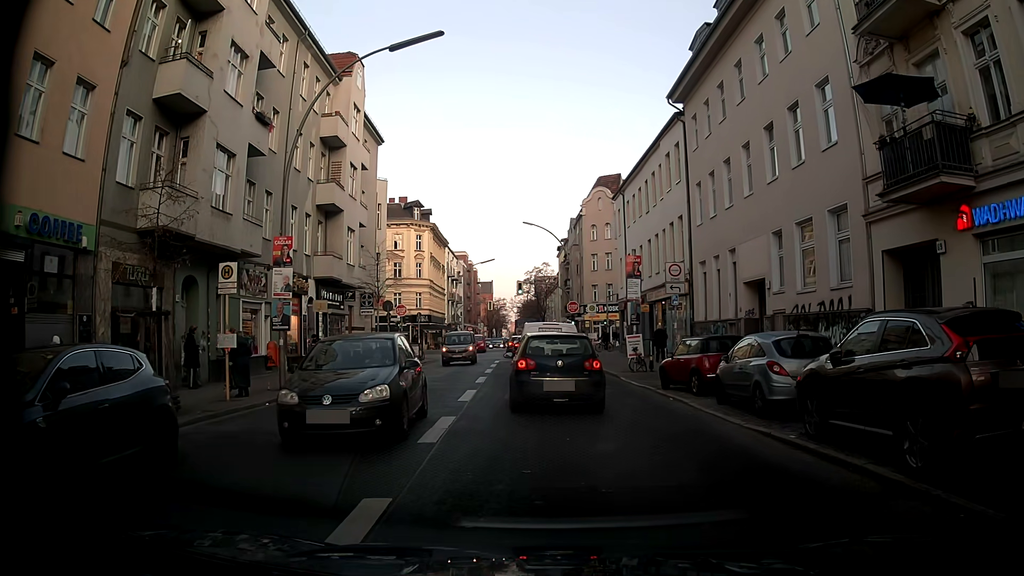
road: tertiary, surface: asphalt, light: Day
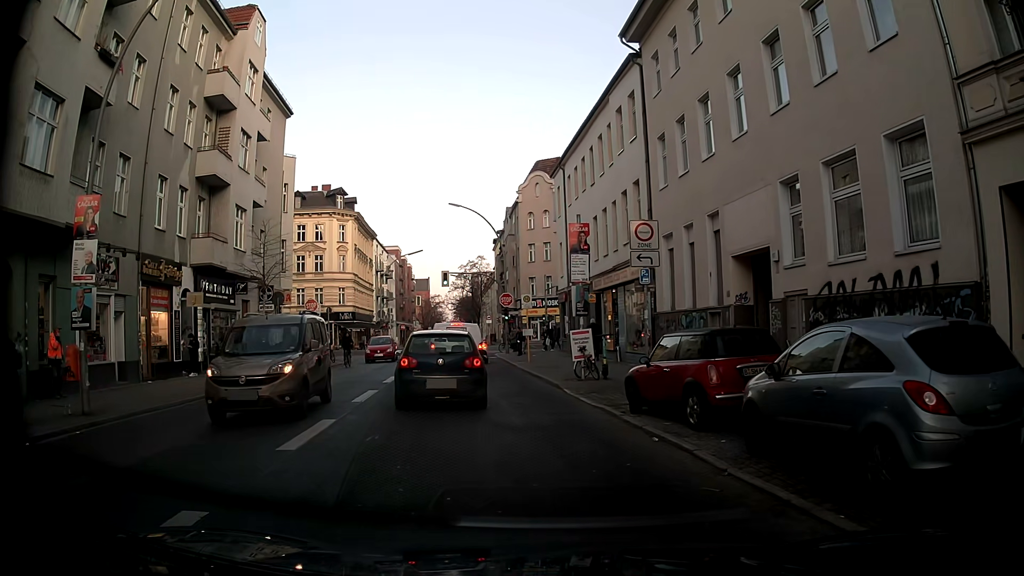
(+0.3, +6.8) m; +3°
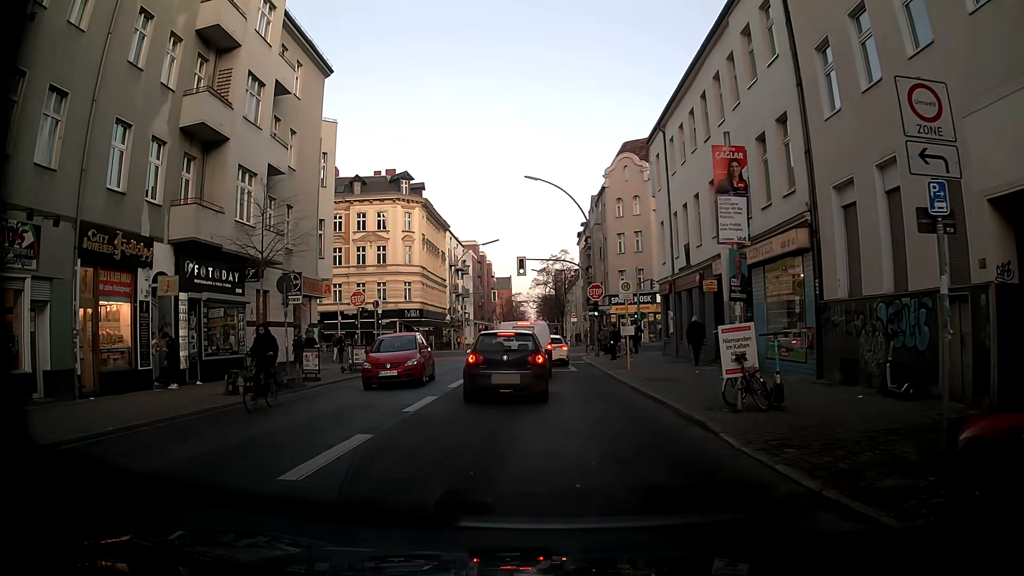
(-0.3, +8.0) m; -5°
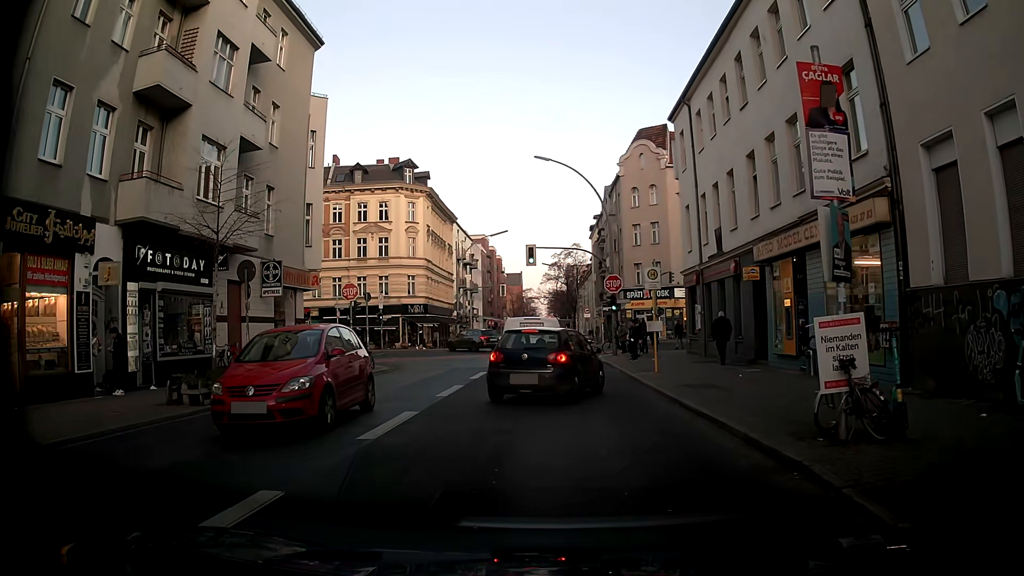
(+0.1, +3.6) m; +1°
